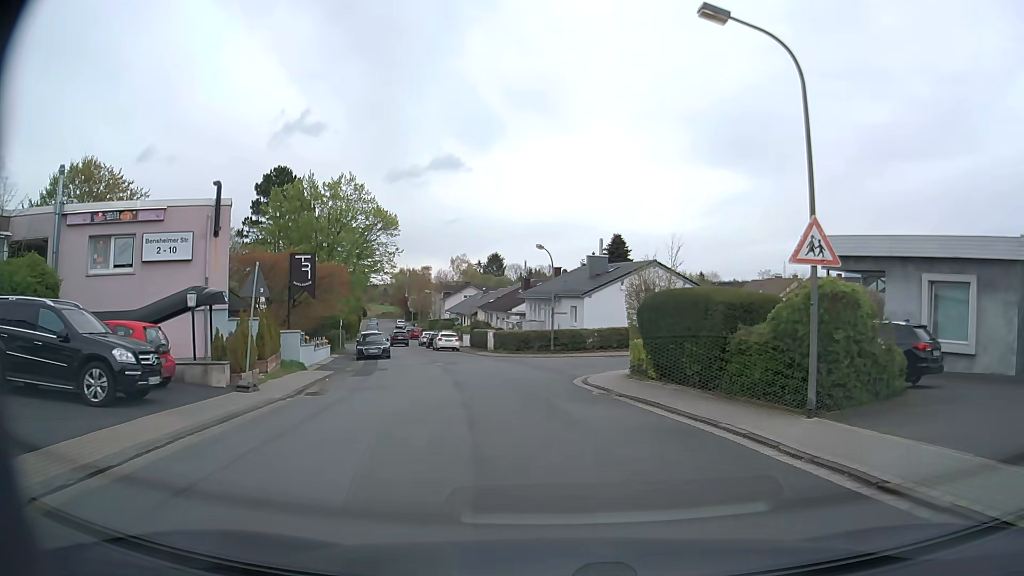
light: Day
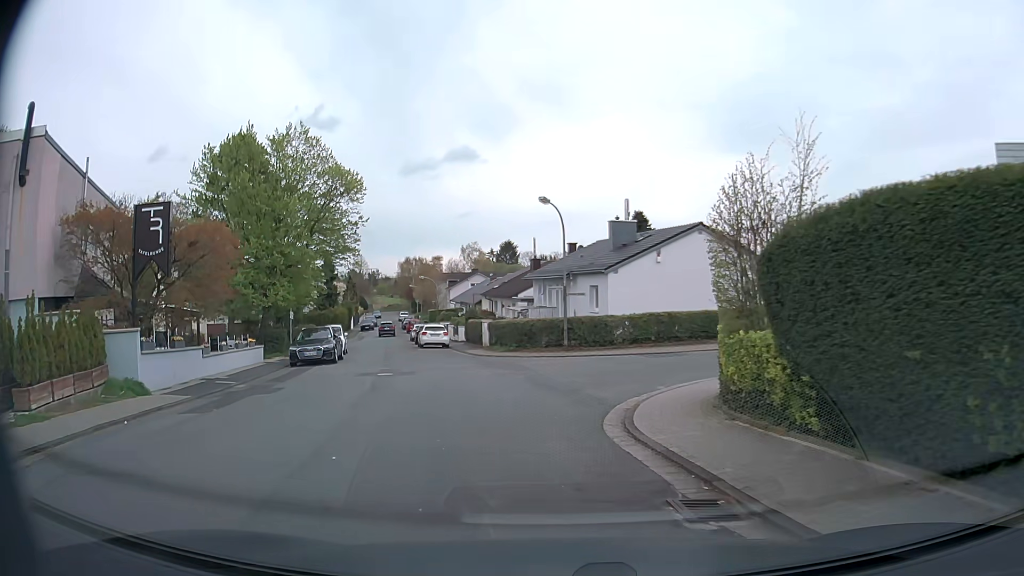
(+0.3, +11.0) m; 0°
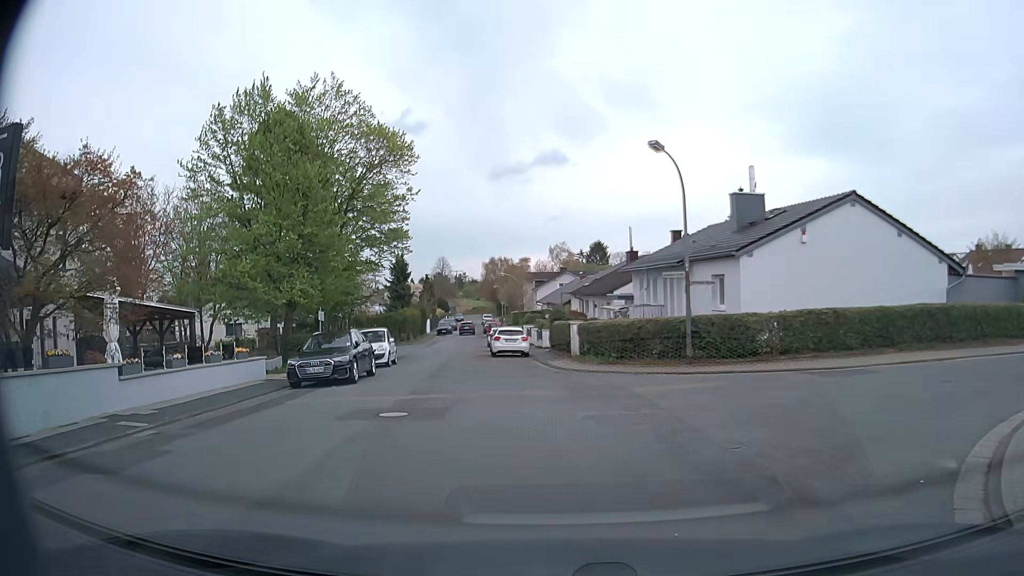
(-0.6, +8.2) m; -8°
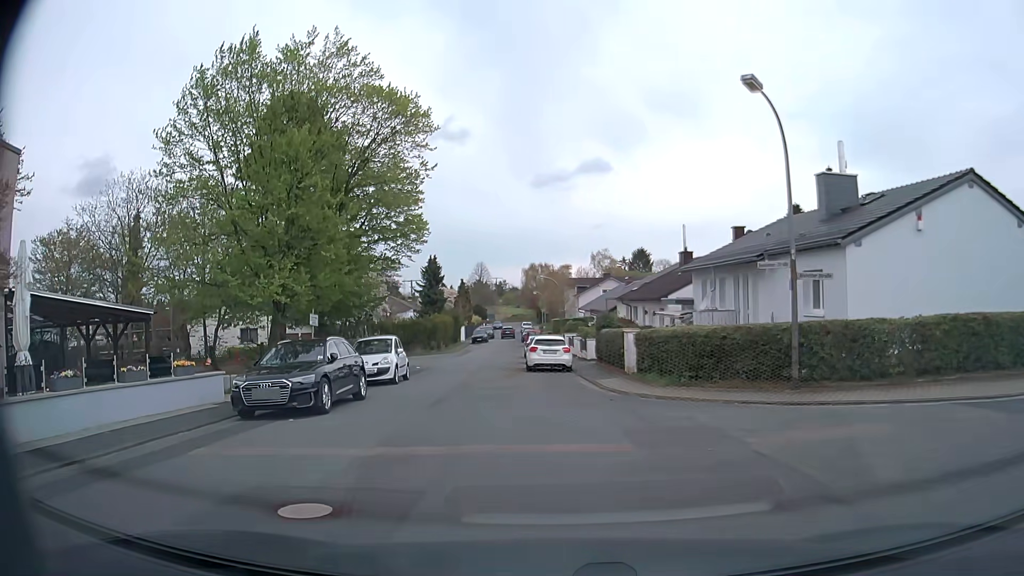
(-0.2, +5.6) m; -3°
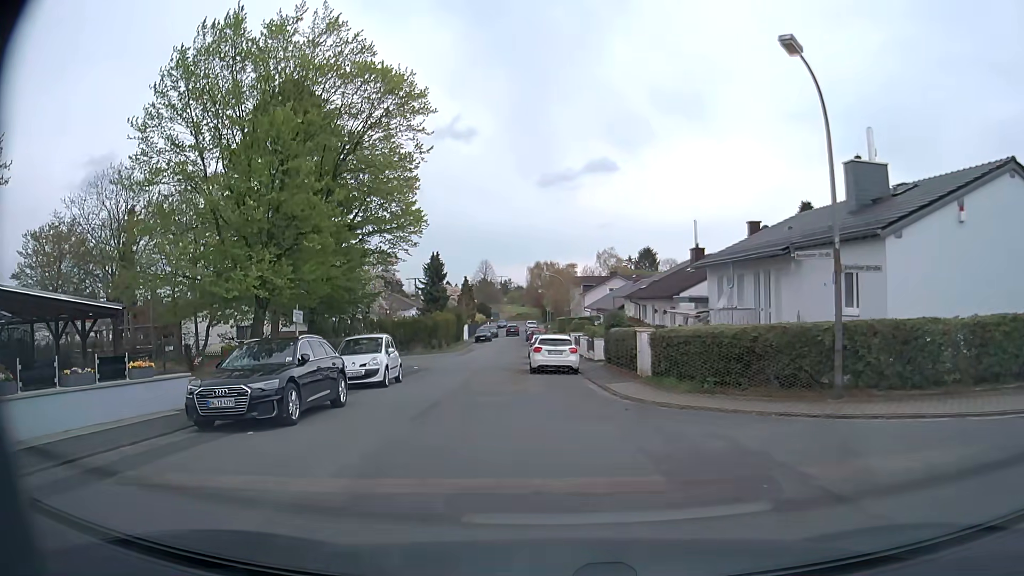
(0.0, +2.0) m; -1°
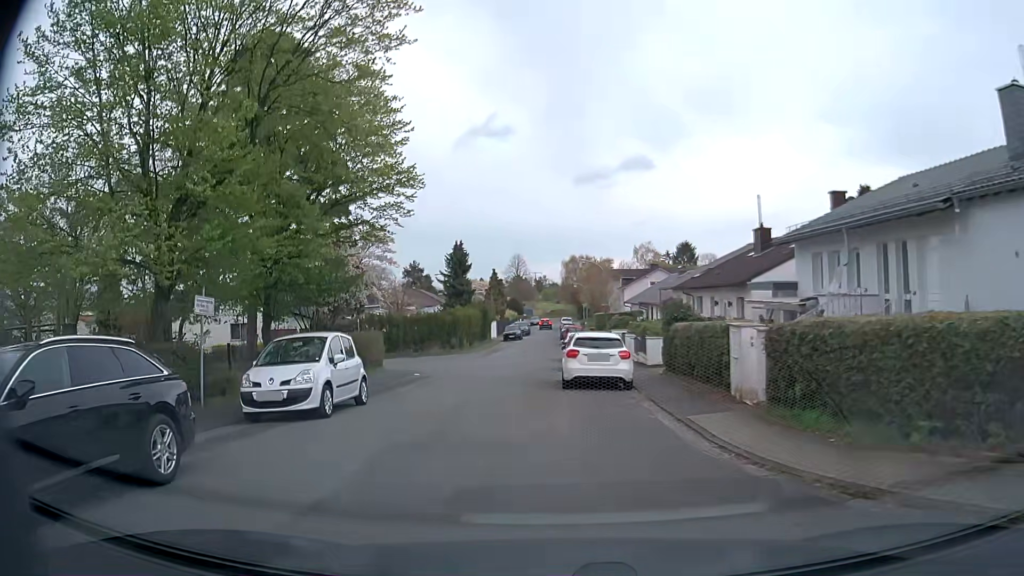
(0.0, +7.9) m; -3°
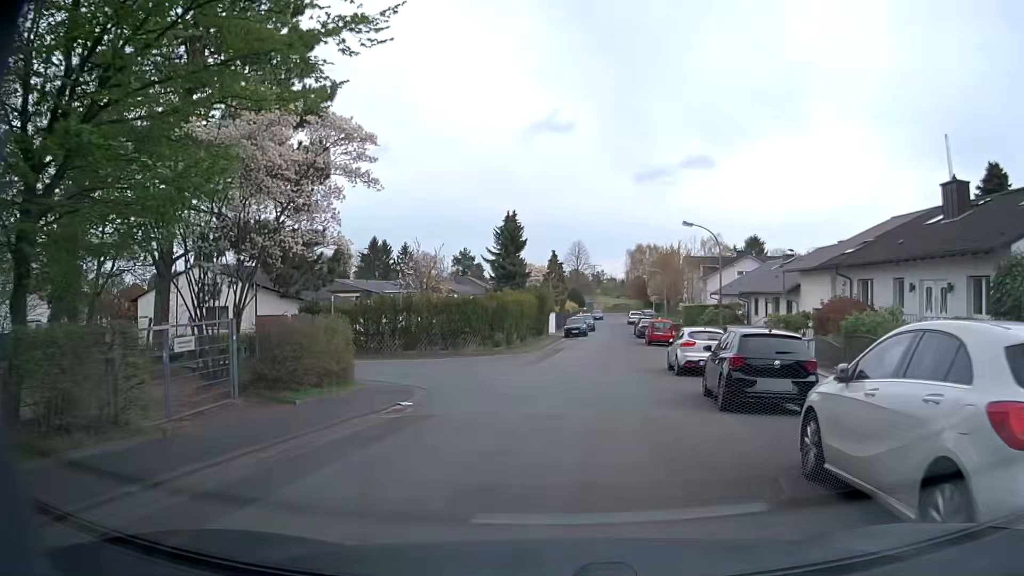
(-1.5, +14.2) m; -4°
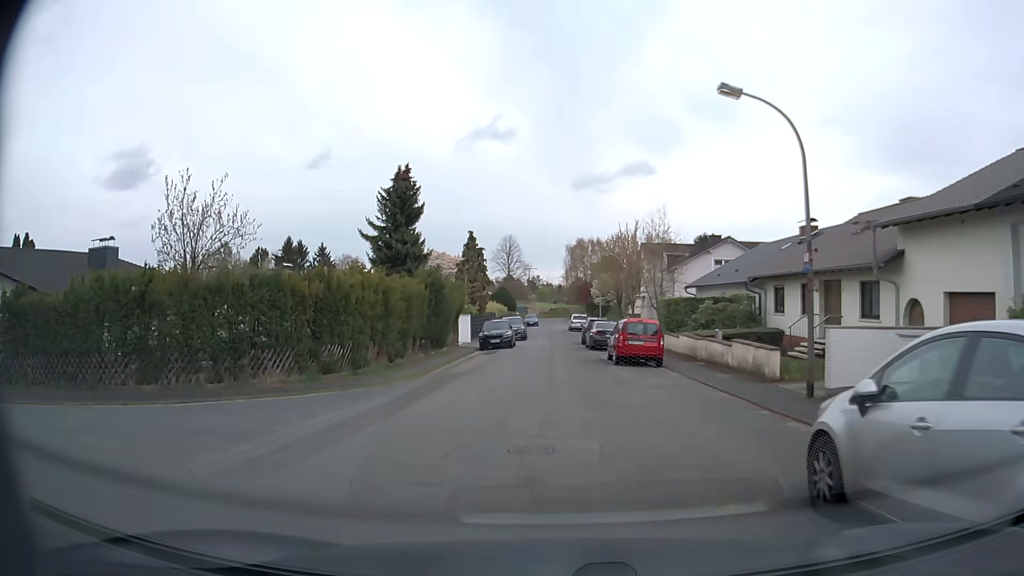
(+1.2, +18.2) m; +5°
